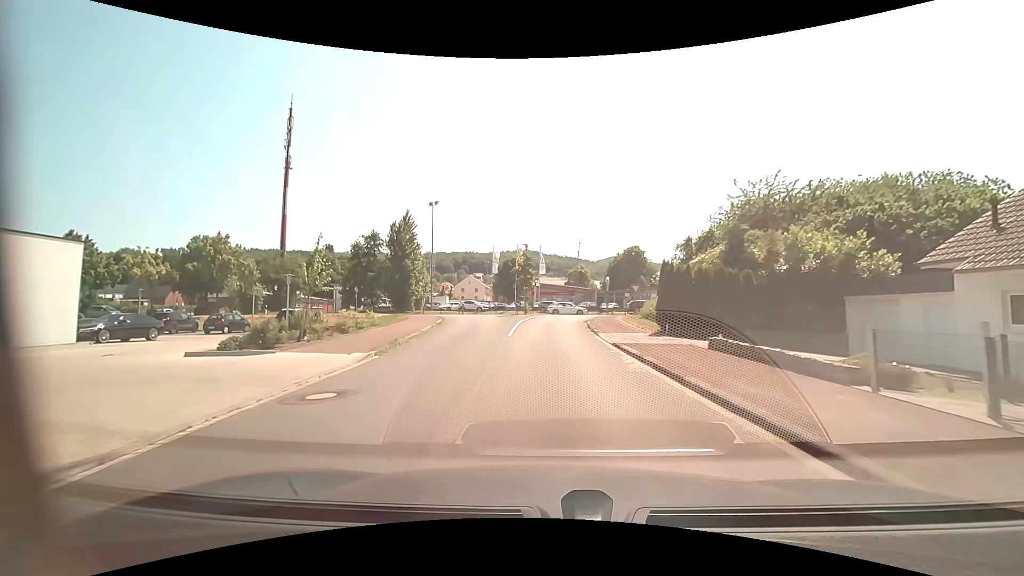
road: residential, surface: asphalt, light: Day
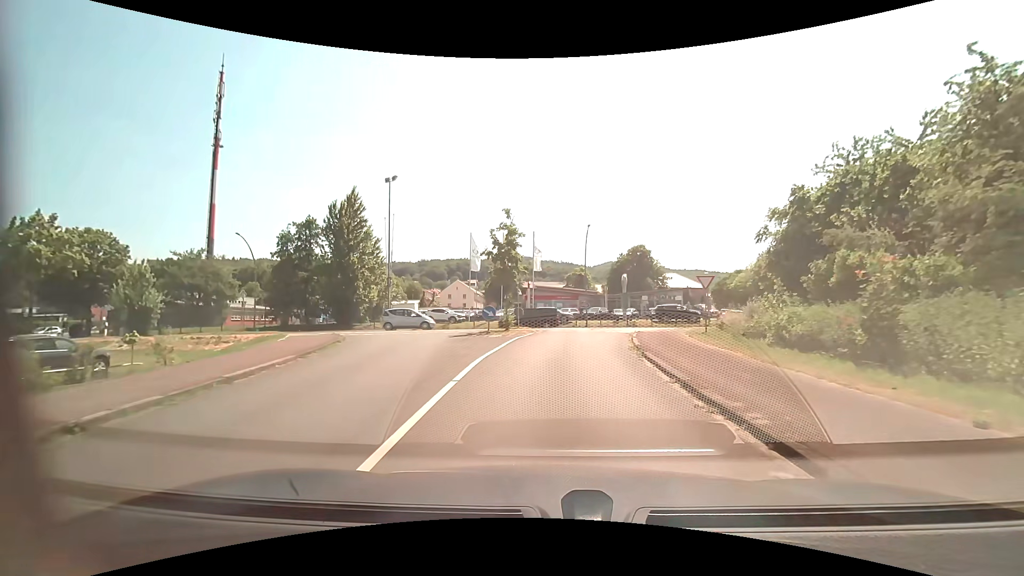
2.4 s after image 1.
(+0.2, +19.1) m; +1°
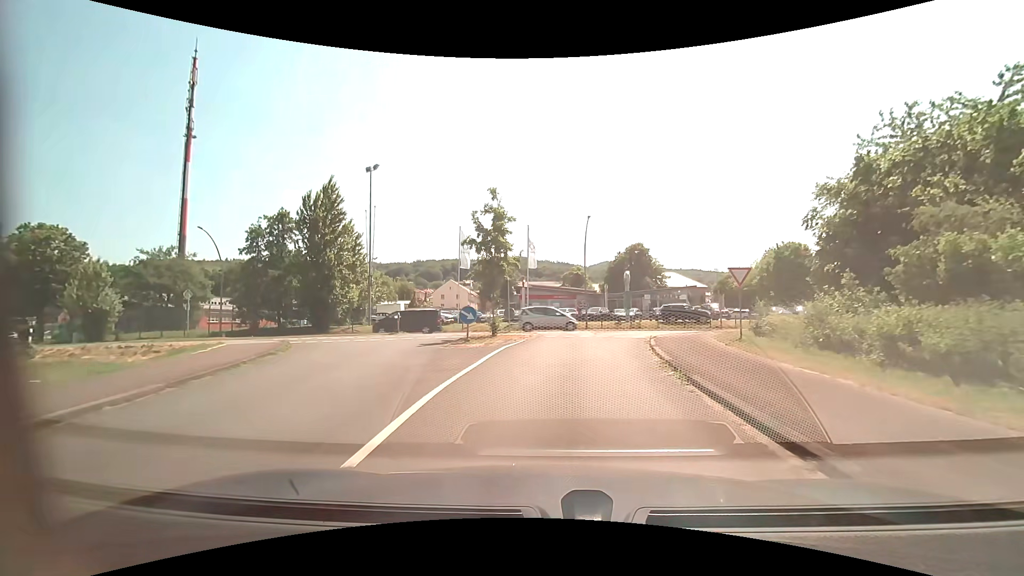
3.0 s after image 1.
(0.0, +4.6) m; 0°
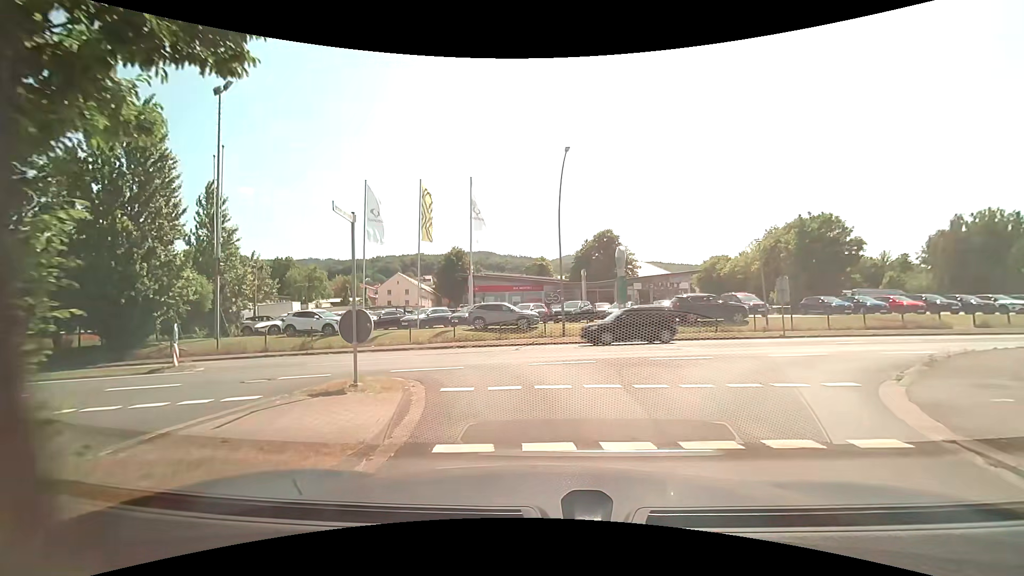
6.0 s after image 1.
(+0.6, +17.4) m; +4°
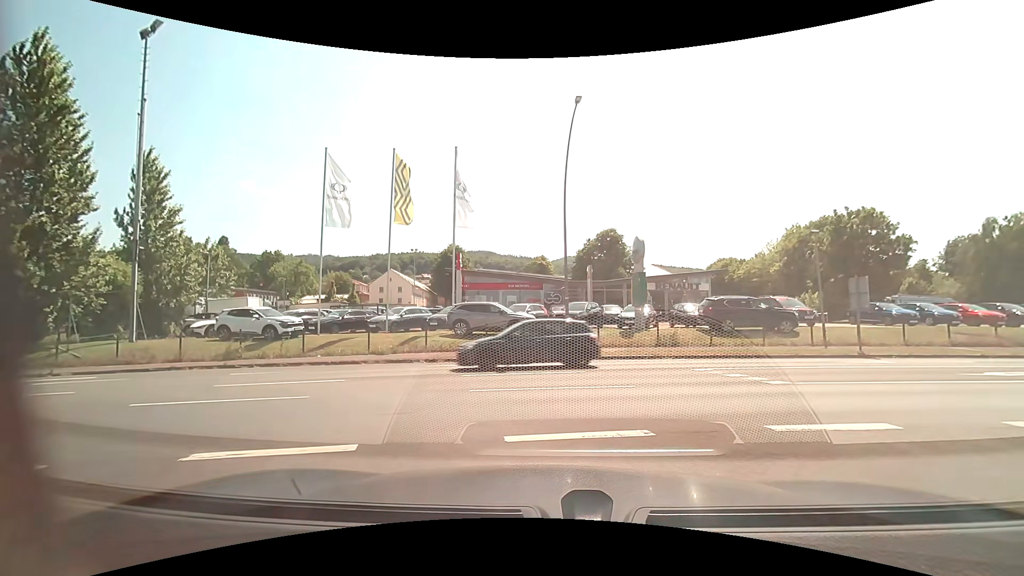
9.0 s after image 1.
(0.0, +6.1) m; +1°
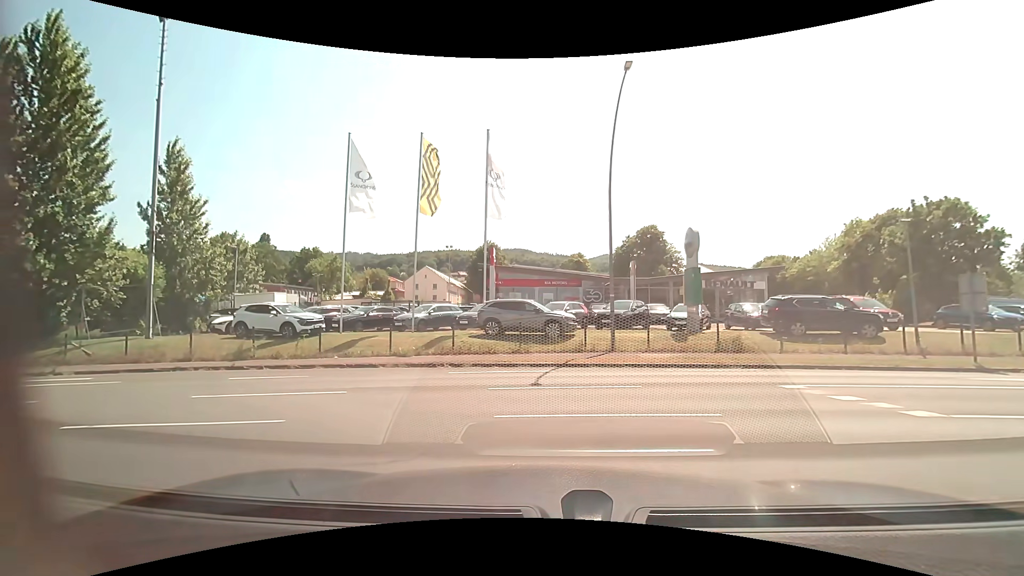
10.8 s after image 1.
(-0.1, +2.3) m; -3°
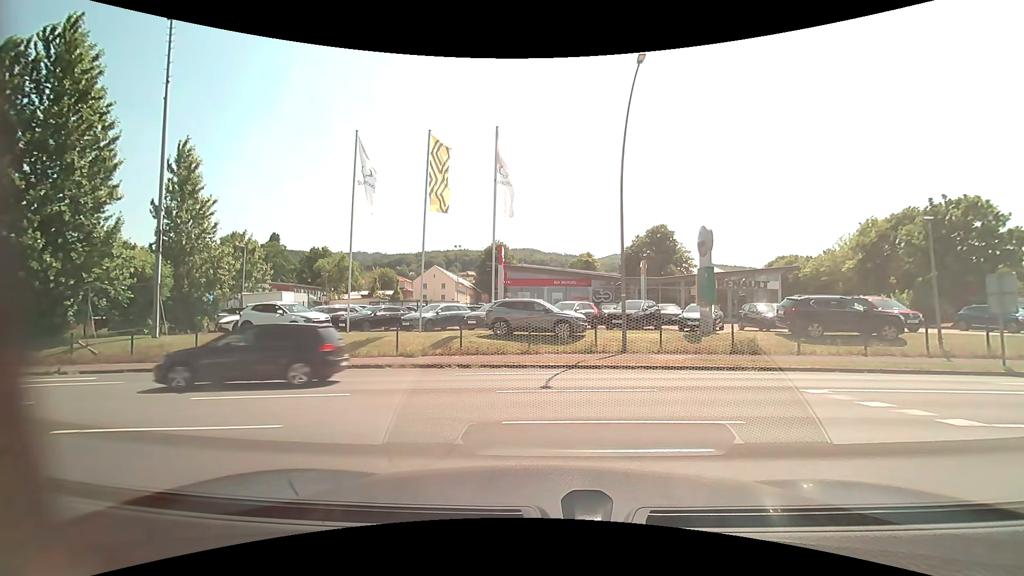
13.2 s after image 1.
(0.0, +0.4) m; 0°
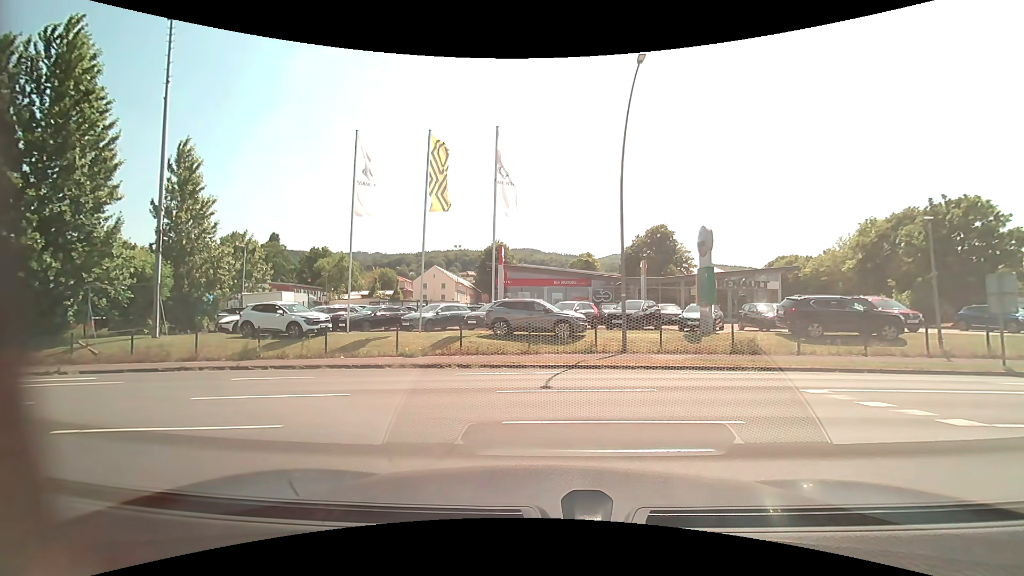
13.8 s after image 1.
(0.0, 0.0) m; 0°
(-3, +9) (-12, +14) (-21, +15) (-31, +15) (-41, +14) (-51, +14) (-61, +14) (-71, +17) (-74, +26) (-75, +36) m
